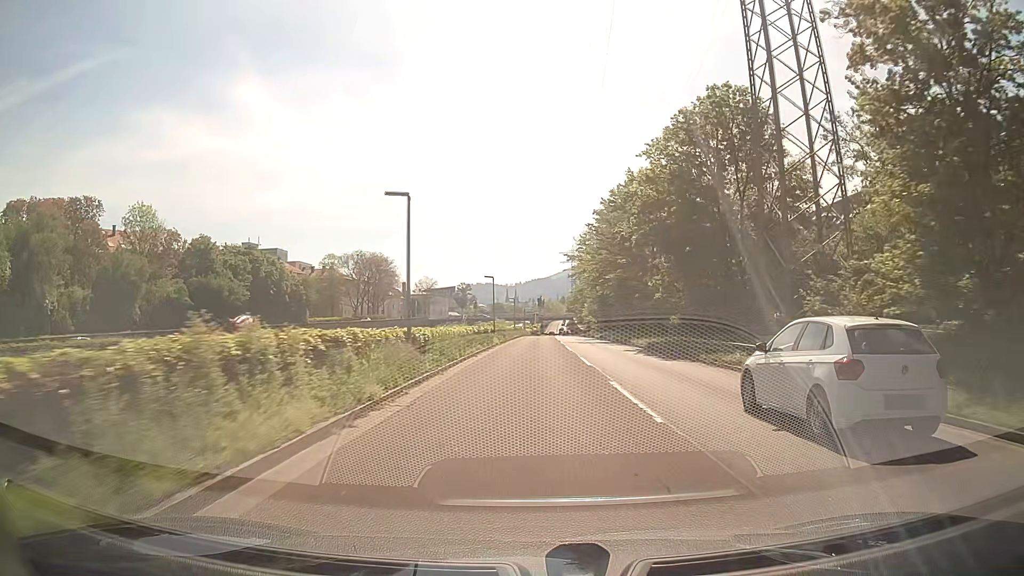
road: trunk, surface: asphalt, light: Day
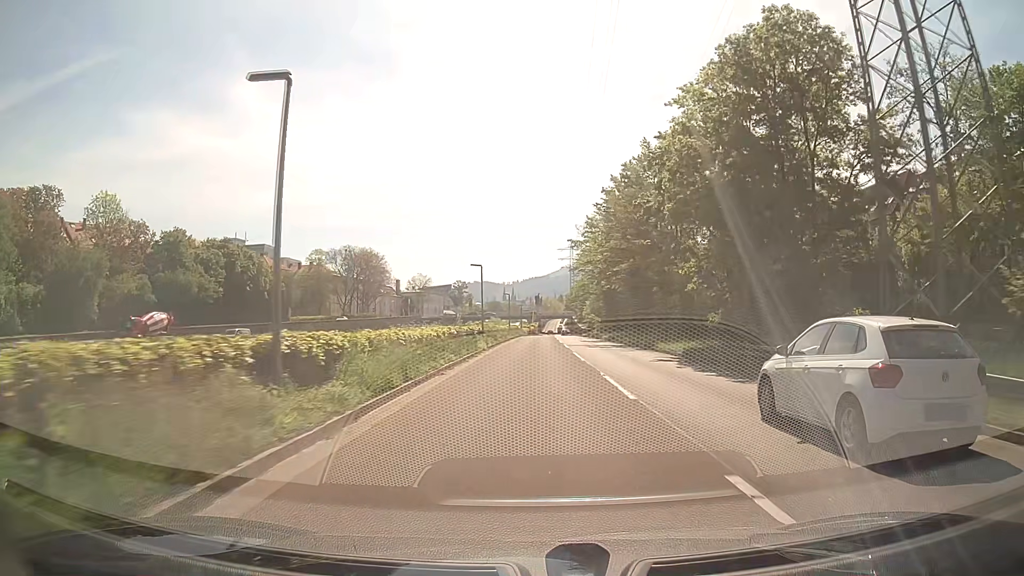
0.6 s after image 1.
(0.0, +9.3) m; 0°
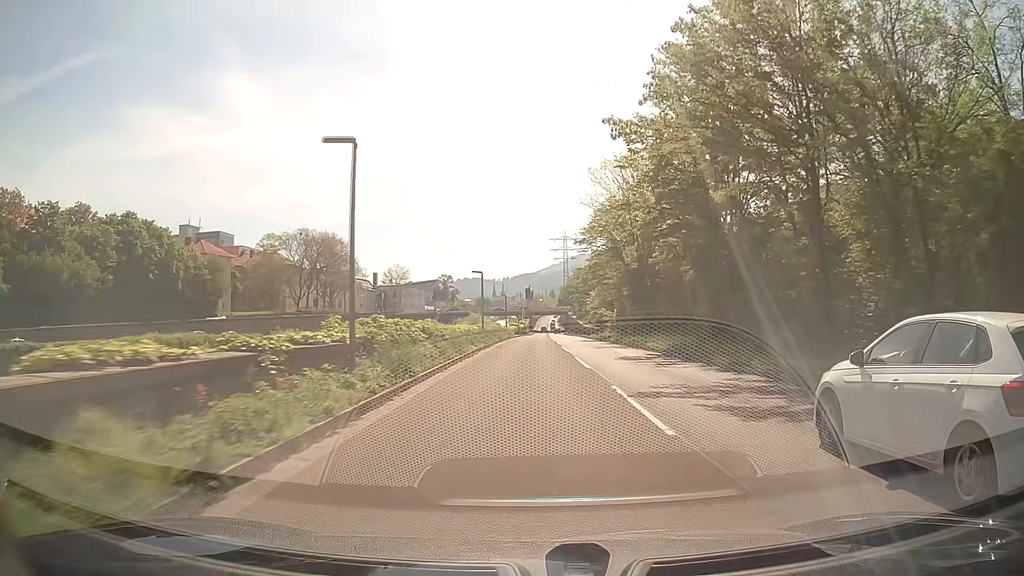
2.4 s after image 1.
(+0.2, +28.1) m; +1°
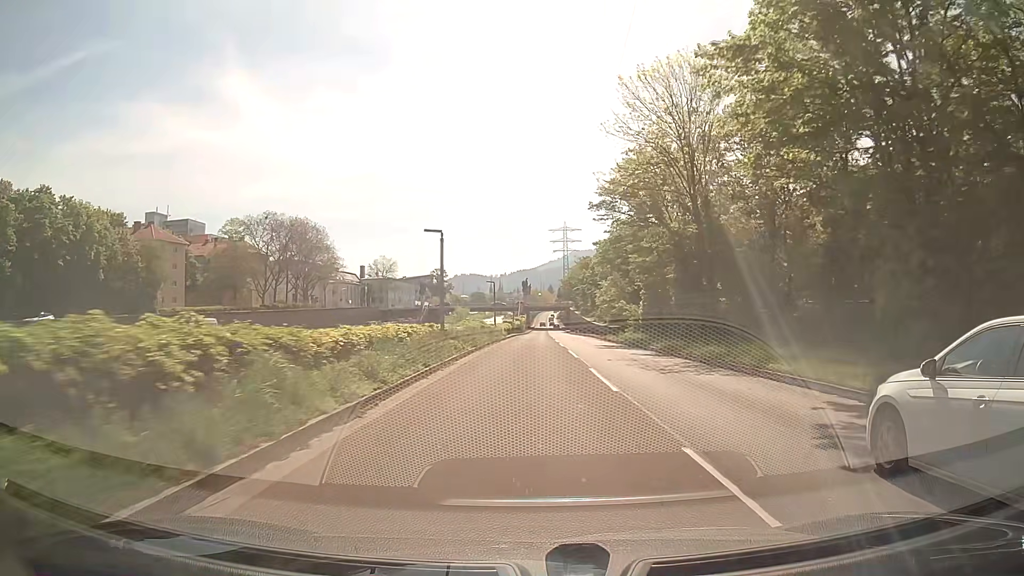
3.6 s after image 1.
(0.0, +18.7) m; 0°
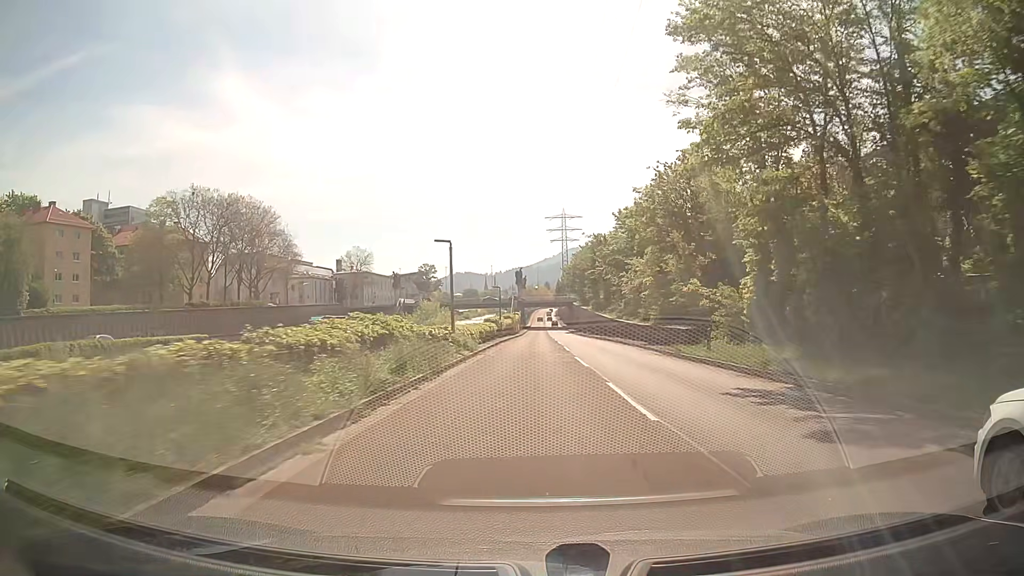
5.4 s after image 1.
(+0.1, +28.0) m; +1°
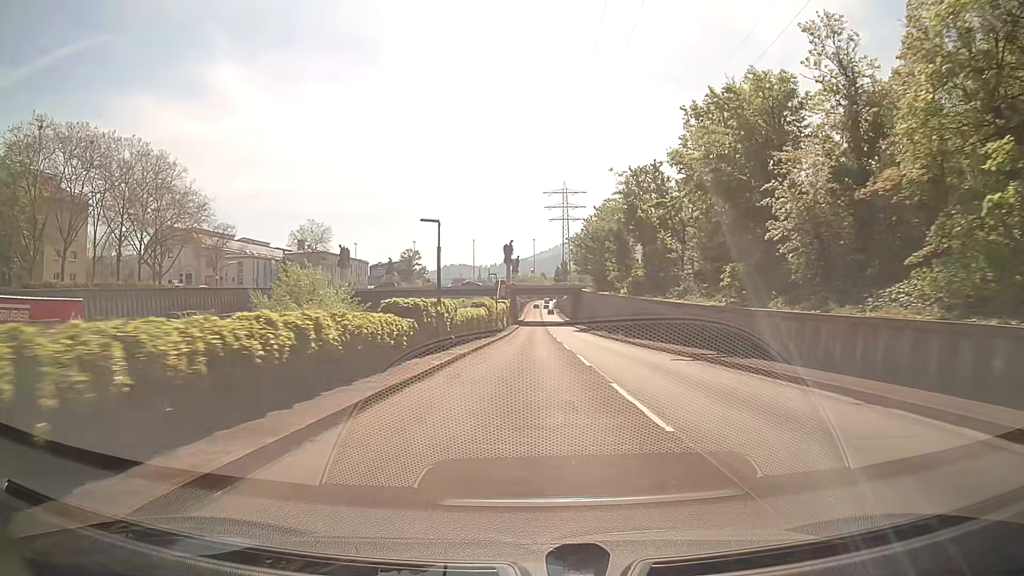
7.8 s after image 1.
(+0.1, +37.3) m; 0°
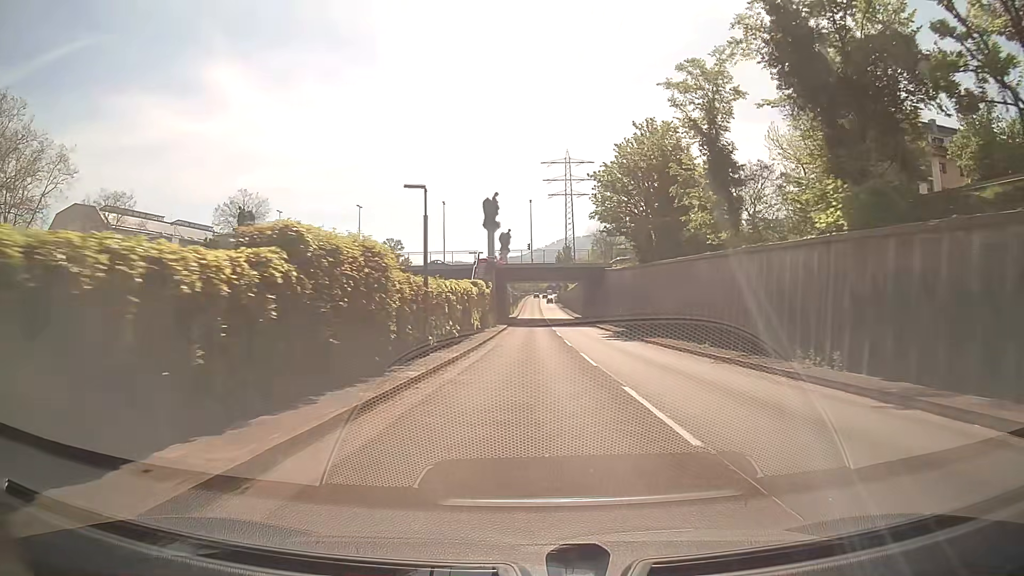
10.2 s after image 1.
(+0.2, +37.3) m; +1°
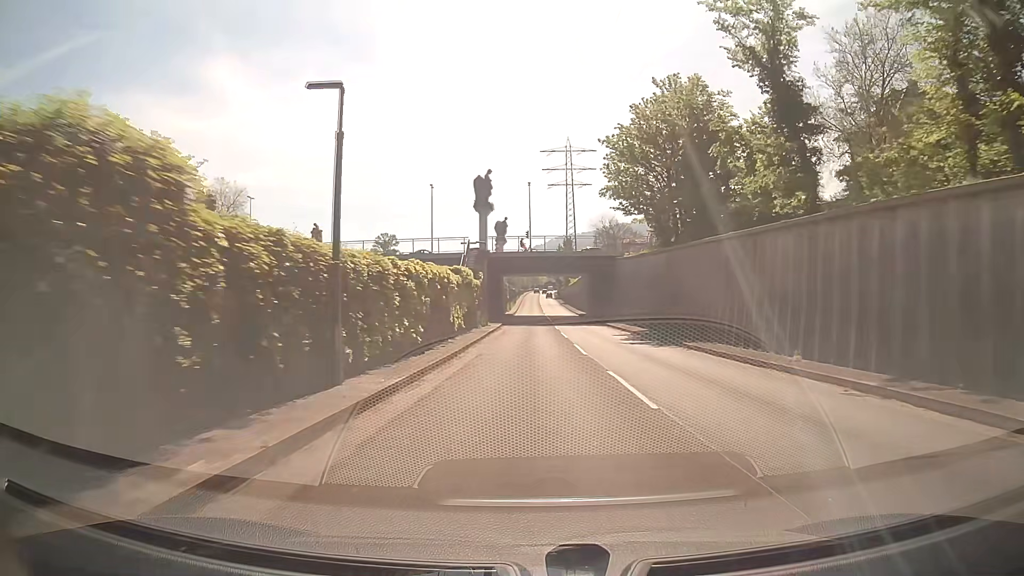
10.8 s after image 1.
(0.0, +9.3) m; 0°
(0, +10) (0, +20) (0, +30) (0, +40) (0, +50) (0, +60) (0, +70) (+1, +80) (+2, +90) (+2, +100) m
